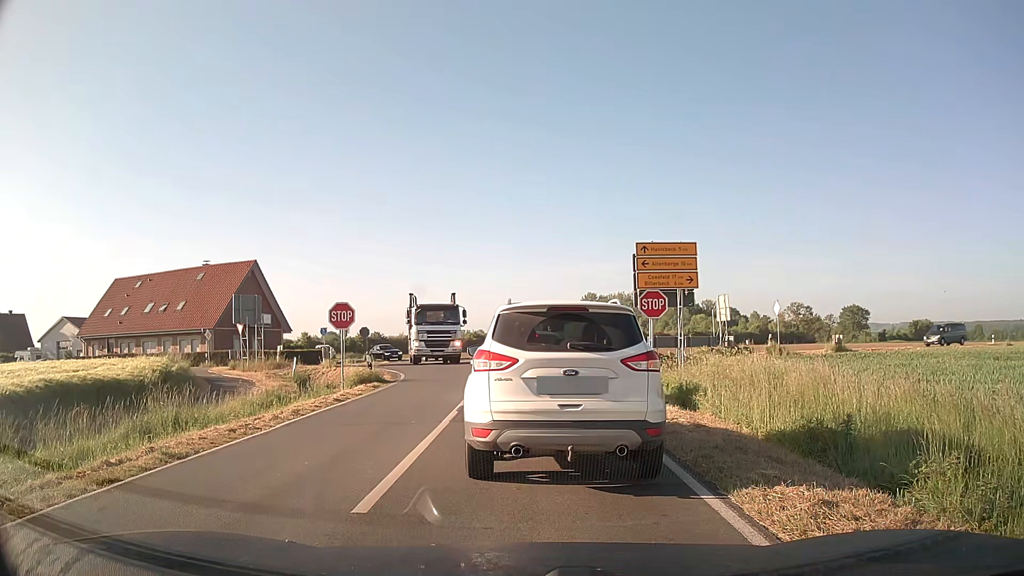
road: secondary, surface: asphalt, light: Day
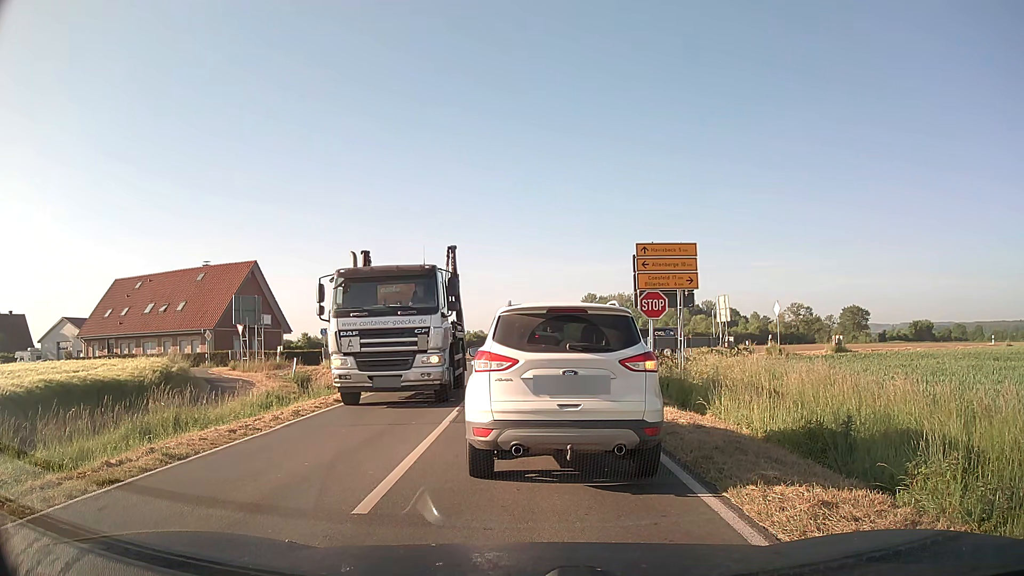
(0.0, +0.1) m; 0°
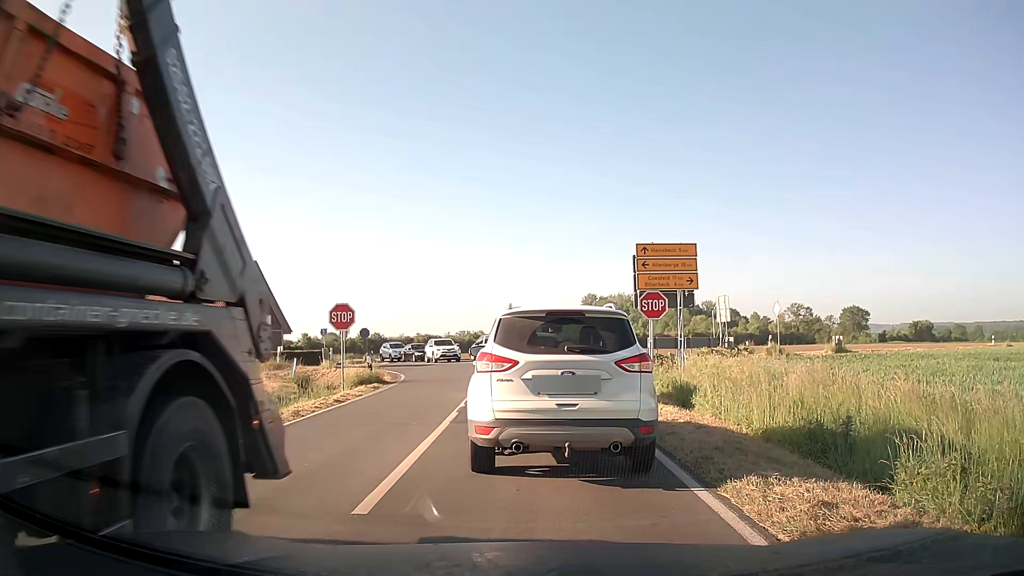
(0.0, 0.0) m; 0°
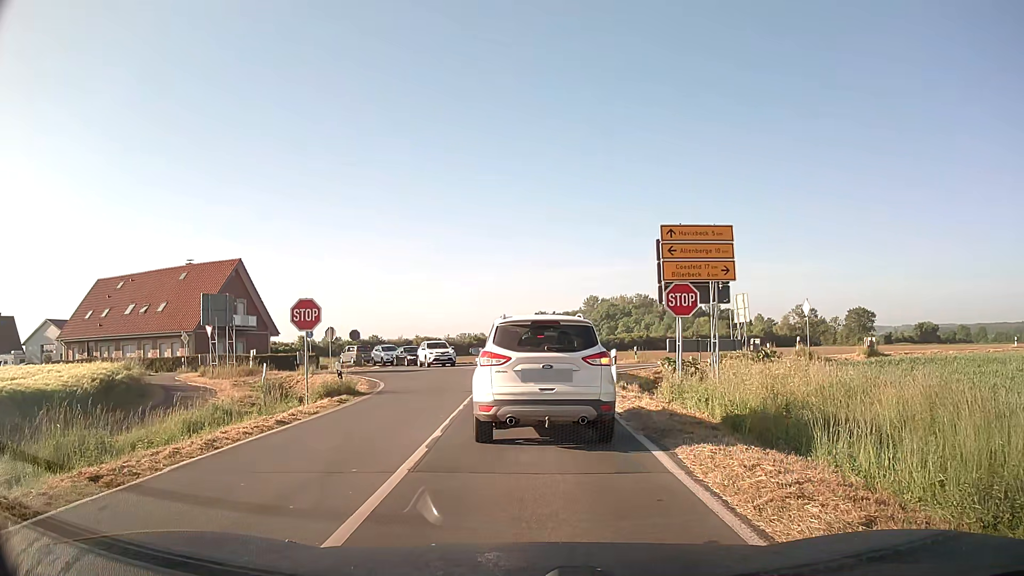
(0.0, +4.2) m; 0°
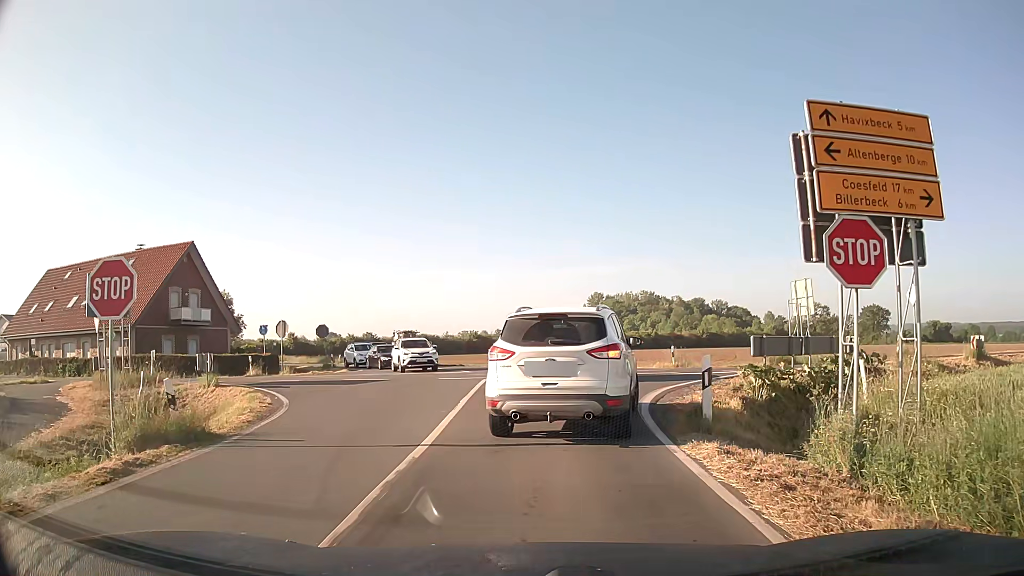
(-0.1, +9.9) m; 0°
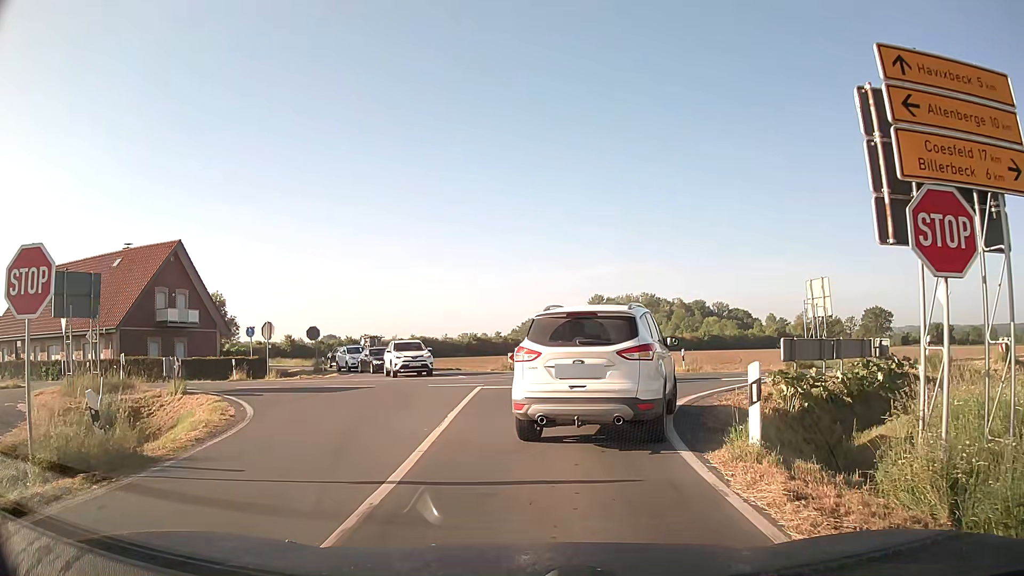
(0.0, +2.1) m; 0°
